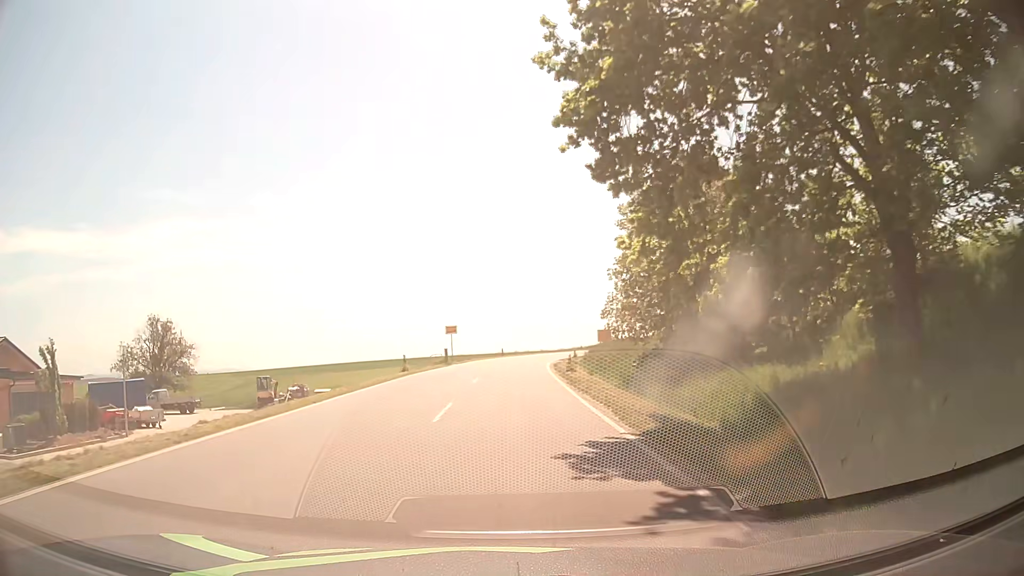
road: tertiary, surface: asphalt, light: Day
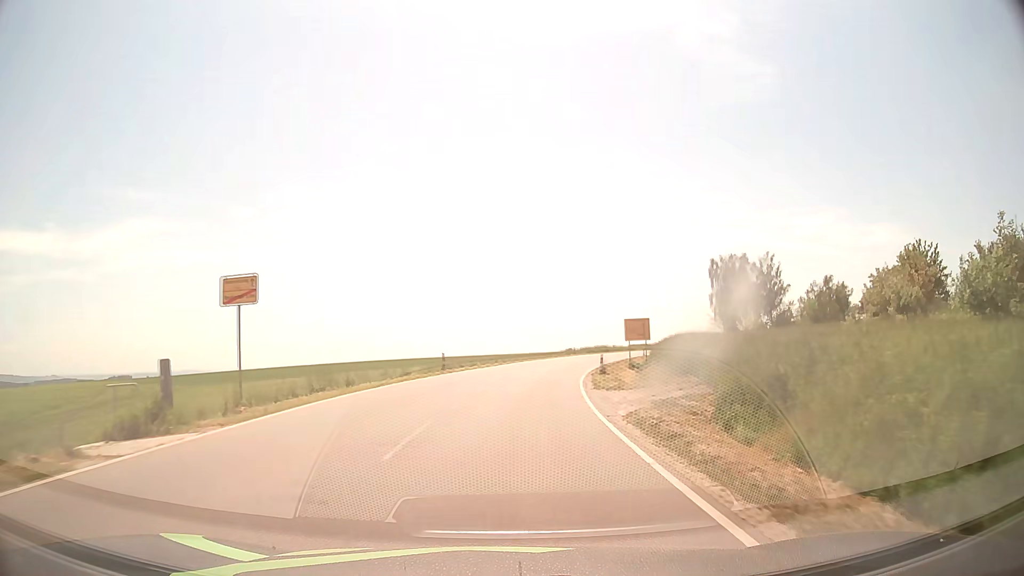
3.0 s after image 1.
(+0.5, +39.9) m; +3°
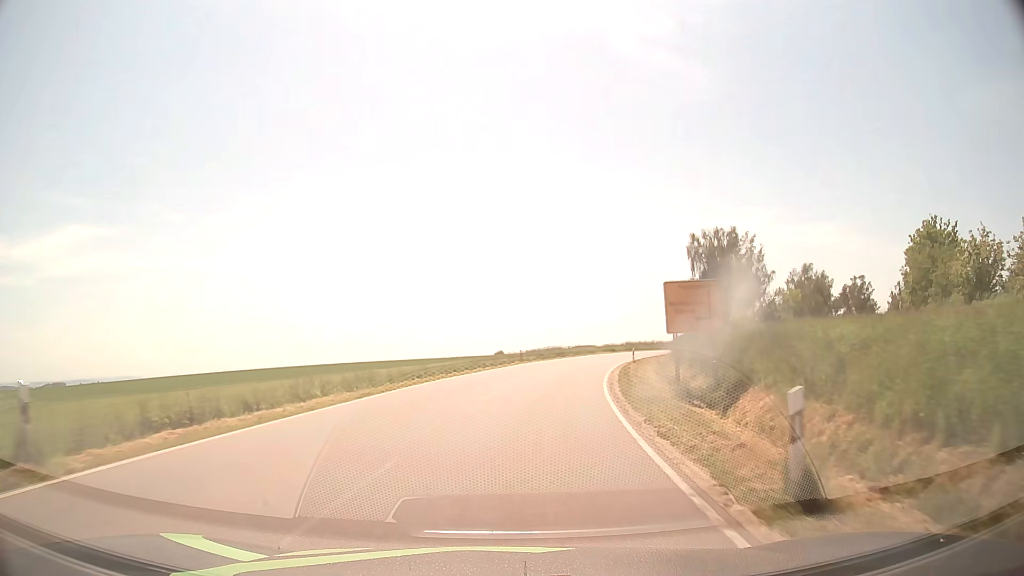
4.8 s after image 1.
(+1.5, +27.8) m; +6°
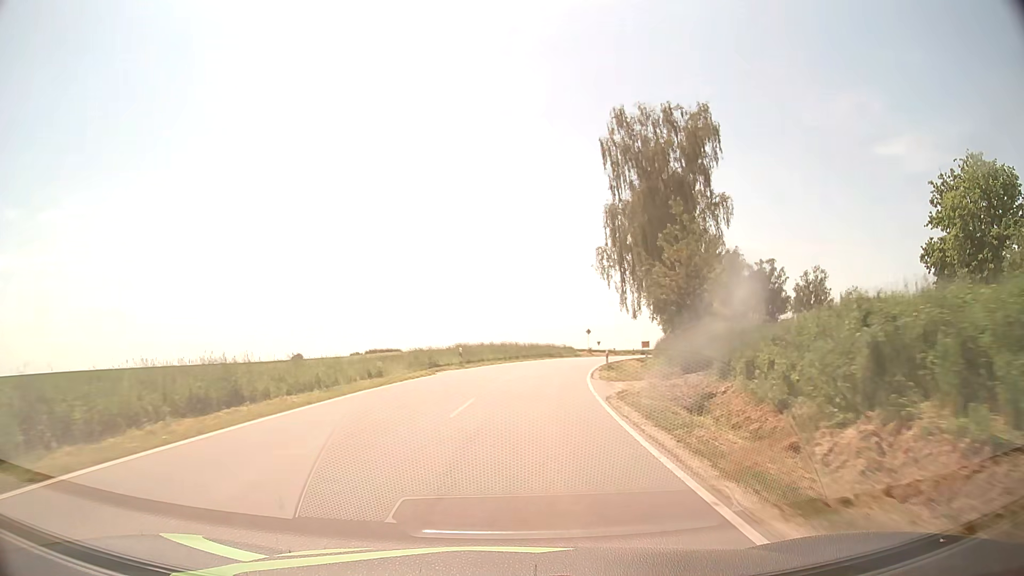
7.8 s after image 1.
(+7.0, +50.5) m; +16°
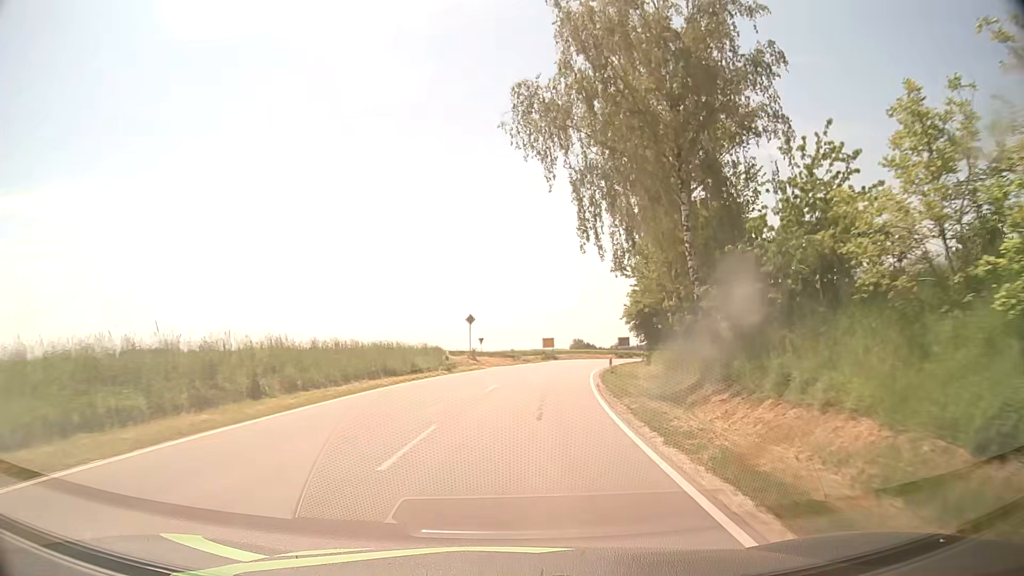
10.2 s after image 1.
(+3.7, +40.2) m; +11°
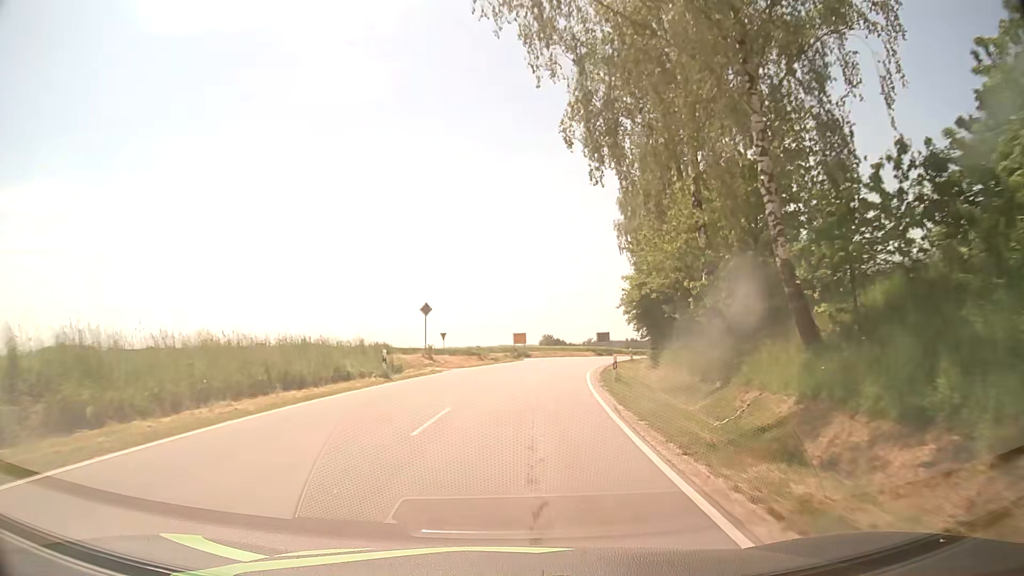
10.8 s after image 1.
(+0.3, +9.3) m; +3°
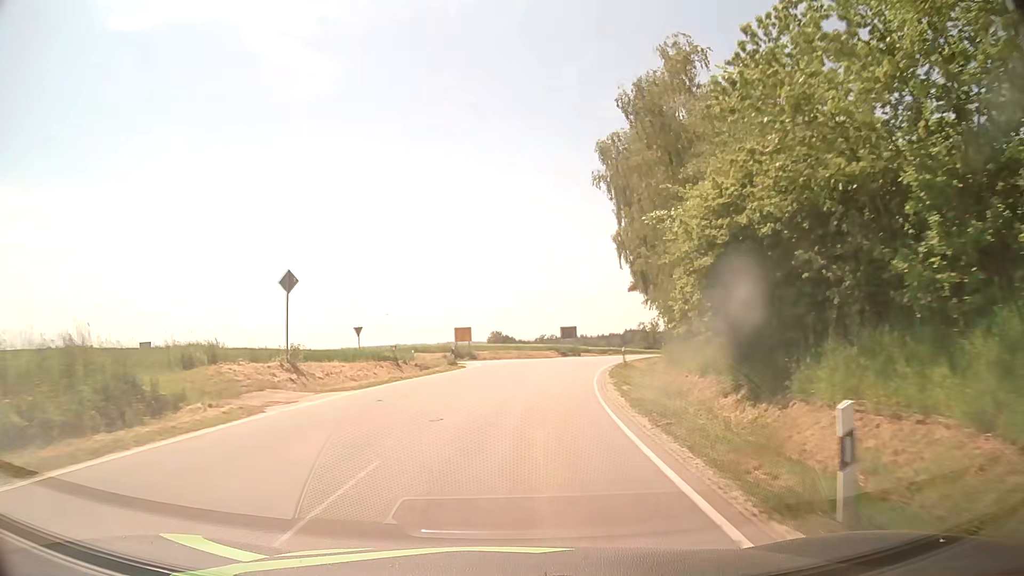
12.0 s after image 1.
(+0.6, +17.5) m; +4°
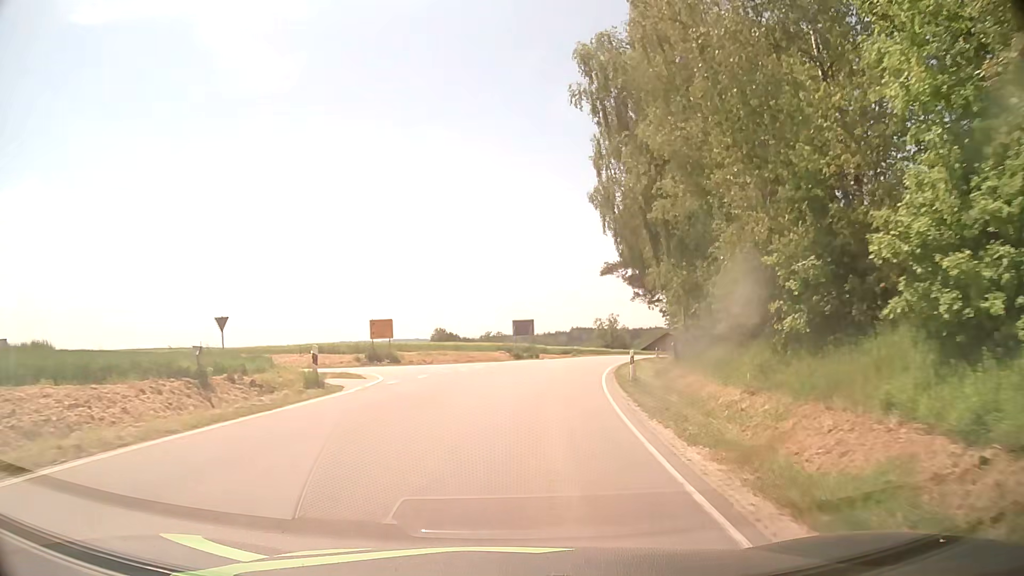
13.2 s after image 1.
(+0.7, +15.7) m; +5°
(0, +10) (+1, +20) (-1, +30) (-8, +37) (-17, +40) (-26, +43) (-36, +47) (-44, +52) (-52, +58) (-60, +64) m
